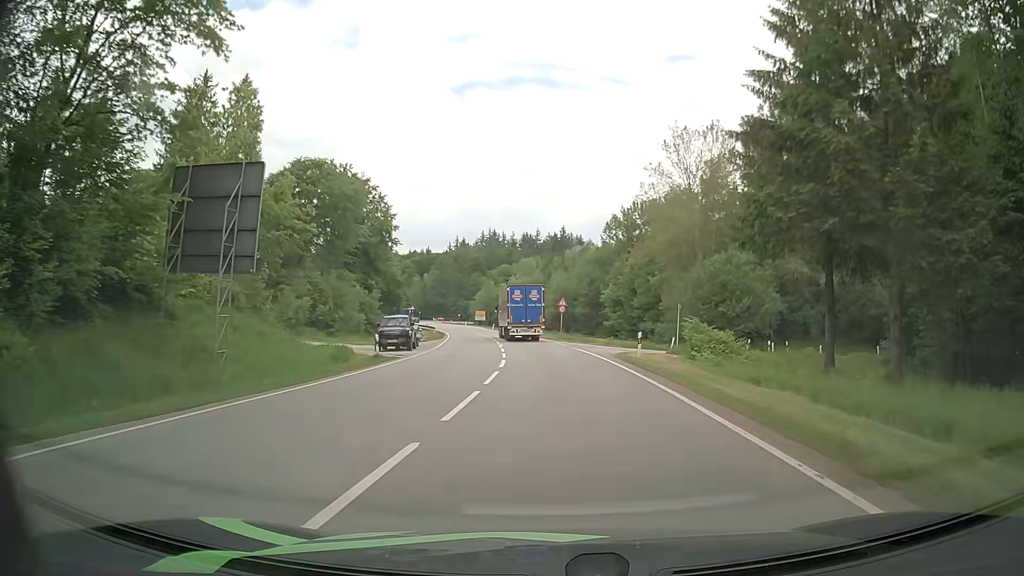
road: secondary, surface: asphalt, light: Day
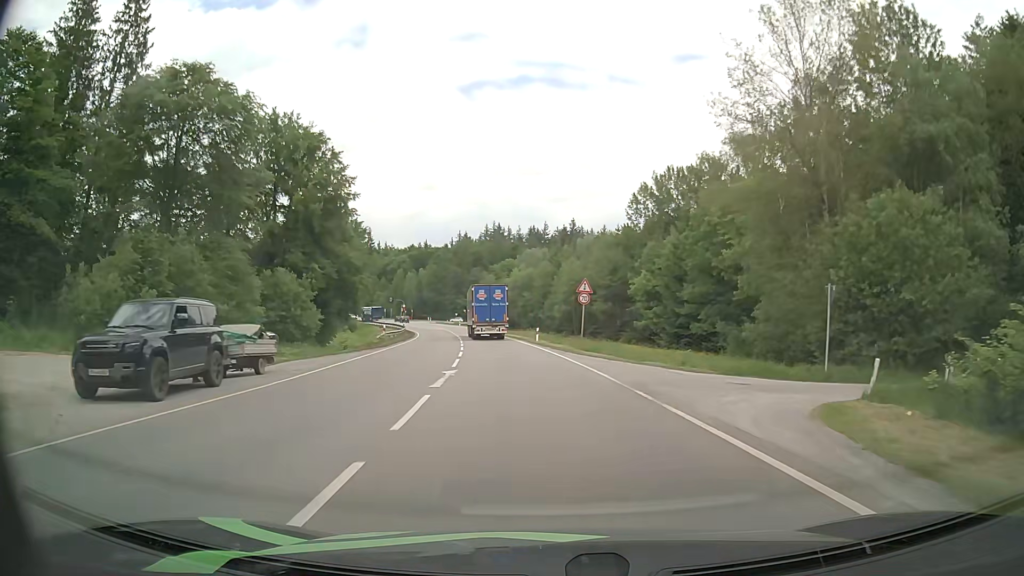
(-0.2, +25.1) m; -1°
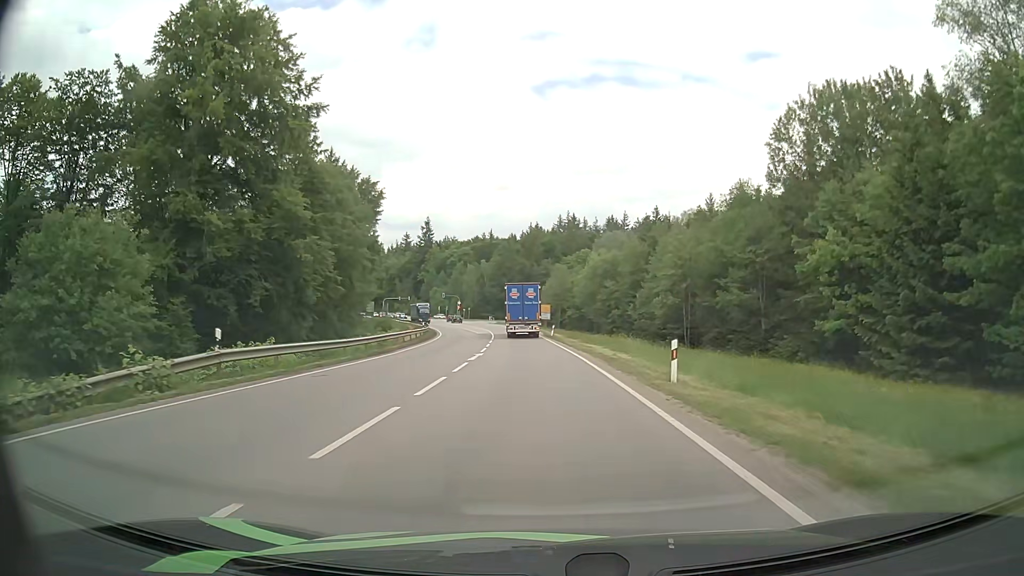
(-1.4, +32.1) m; -6°
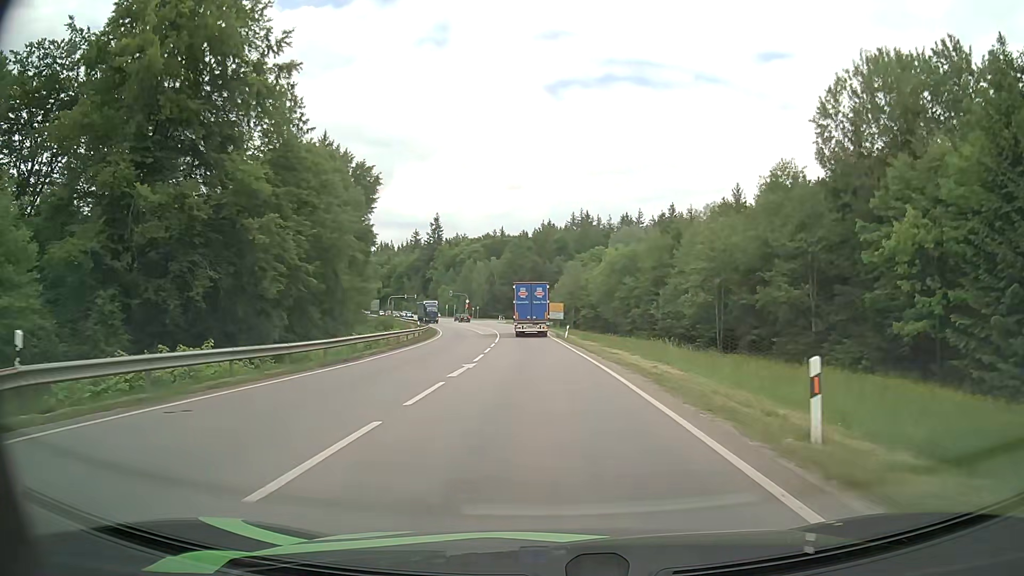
(-0.1, +7.7) m; -1°
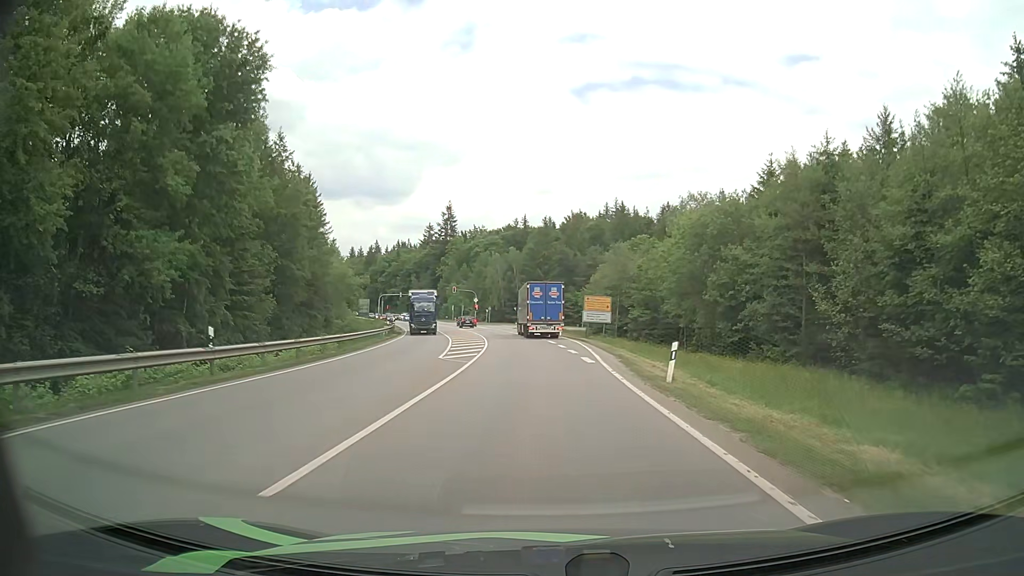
(-0.5, +36.0) m; -2°
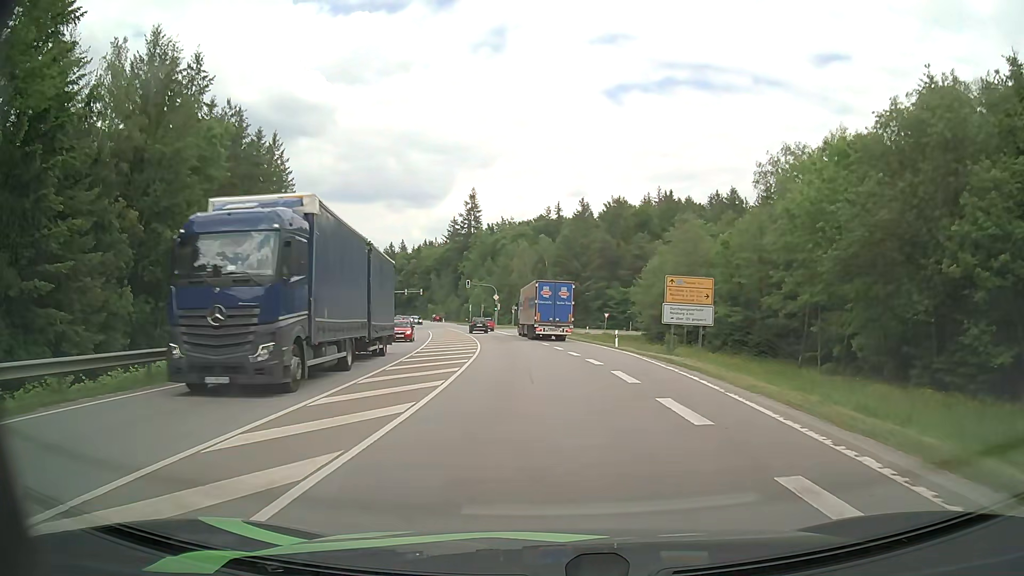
(-0.6, +25.8) m; -3°
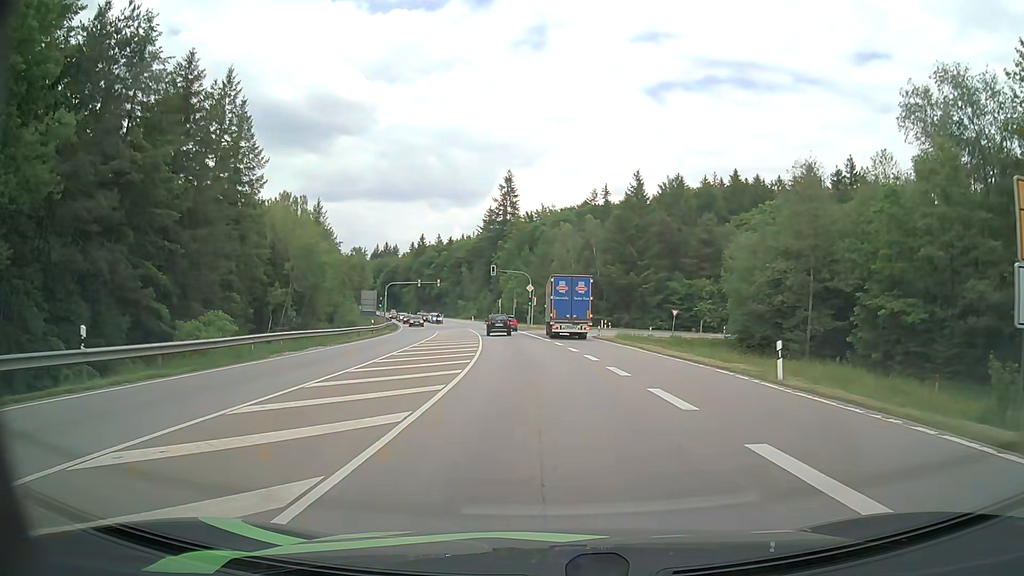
(-0.7, +22.4) m; -4°
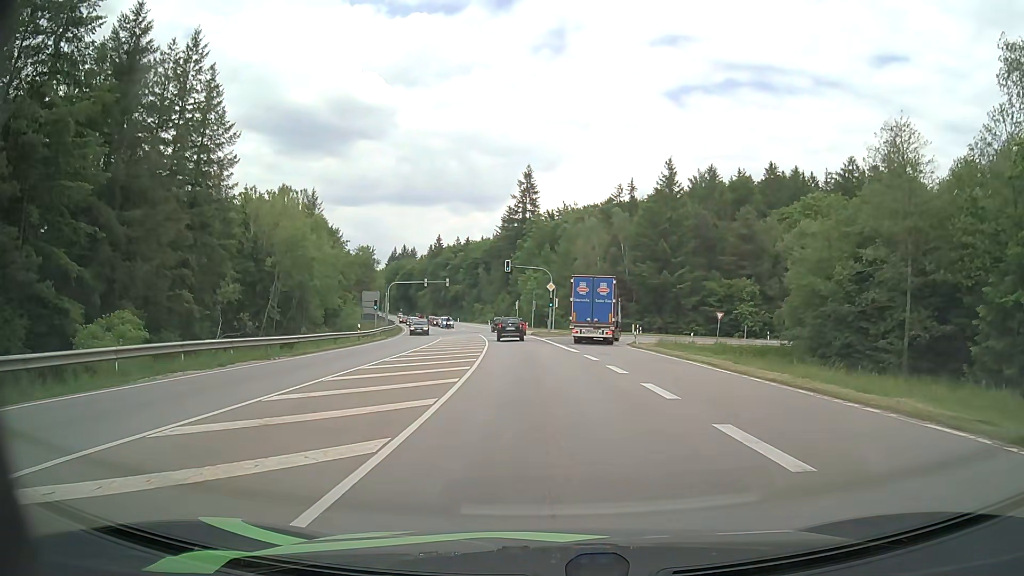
(-0.1, +10.5) m; -2°
(0, +10) (-1, +20) (-1, +30) (-2, +40) (-3, +50) (-4, +60) (-5, +70) (-6, +80) (-8, +89) (-11, +99) m
